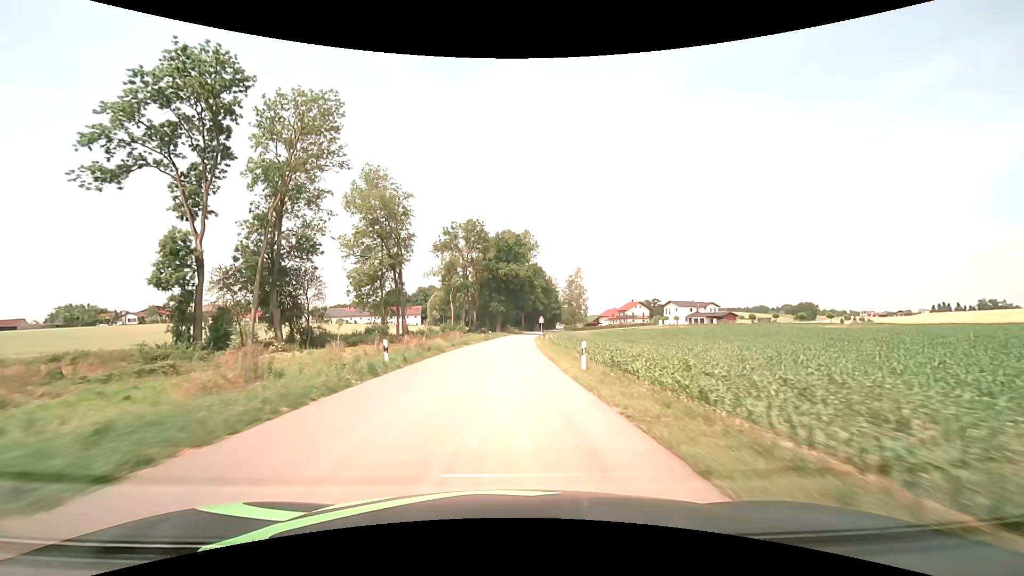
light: Day
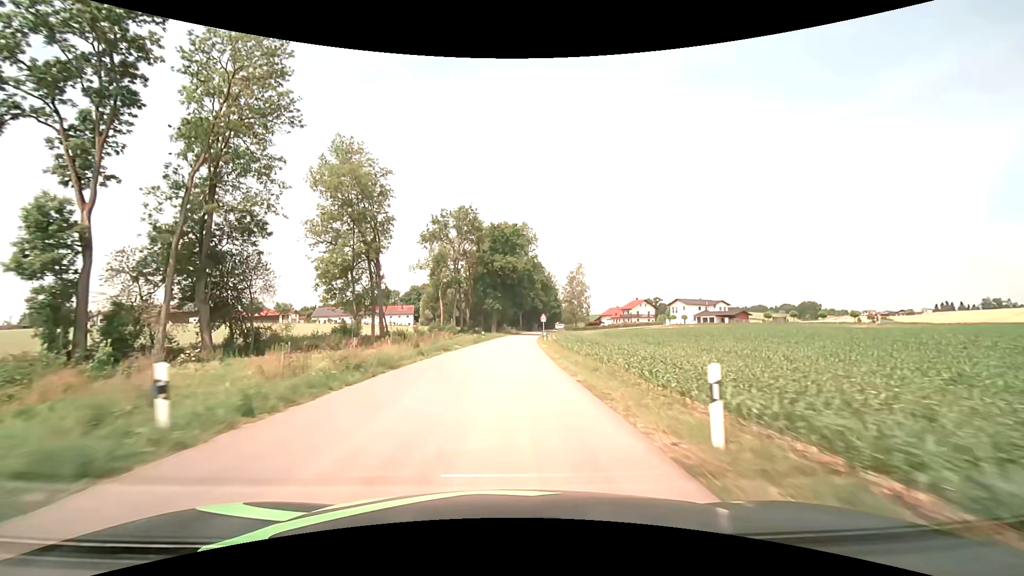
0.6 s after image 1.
(0.0, +11.4) m; 0°
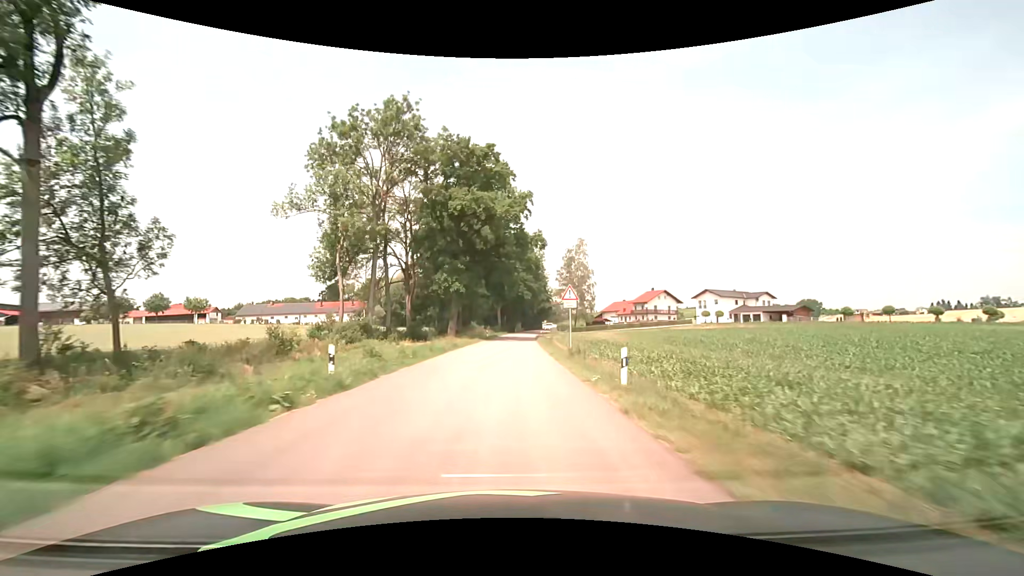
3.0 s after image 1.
(+0.9, +44.6) m; +3°
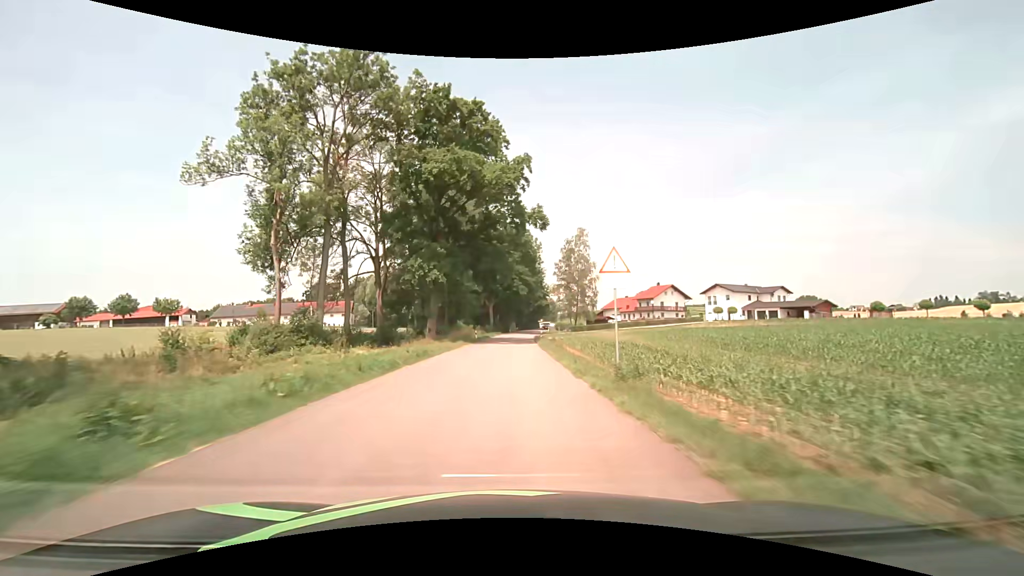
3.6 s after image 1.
(+0.1, +11.0) m; +1°
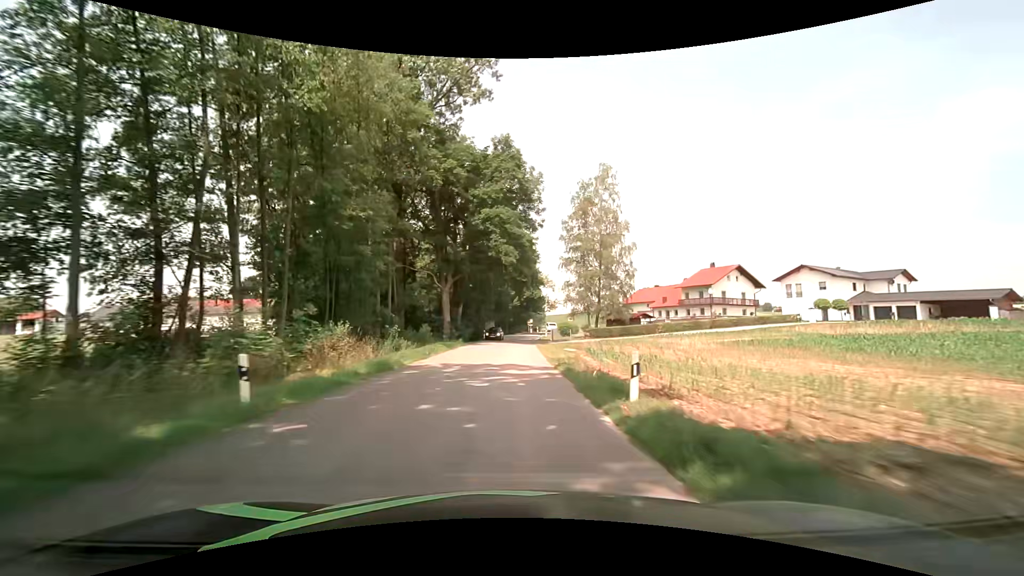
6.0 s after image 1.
(+0.8, +43.4) m; +2°
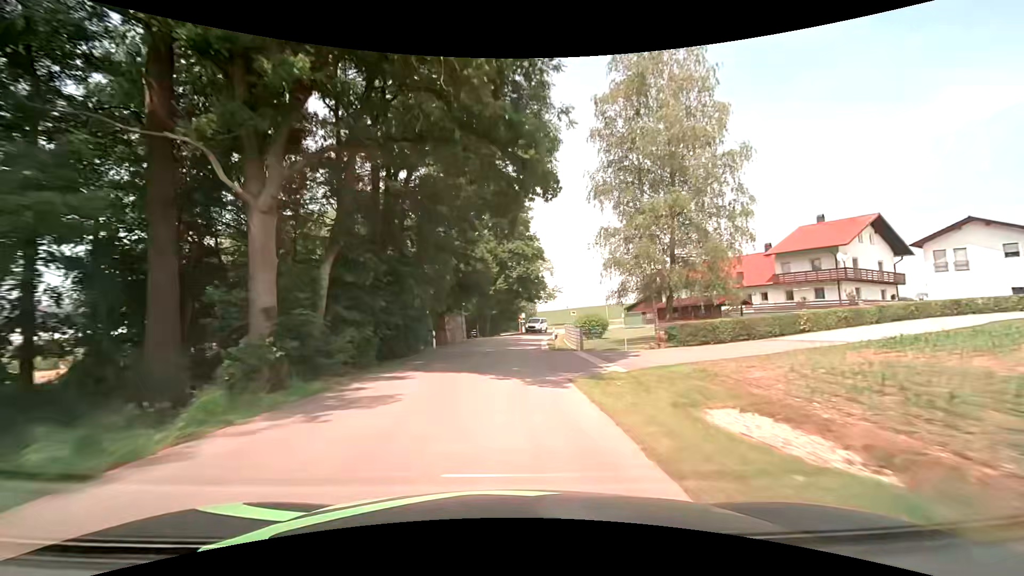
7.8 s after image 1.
(+0.5, +31.9) m; +2°
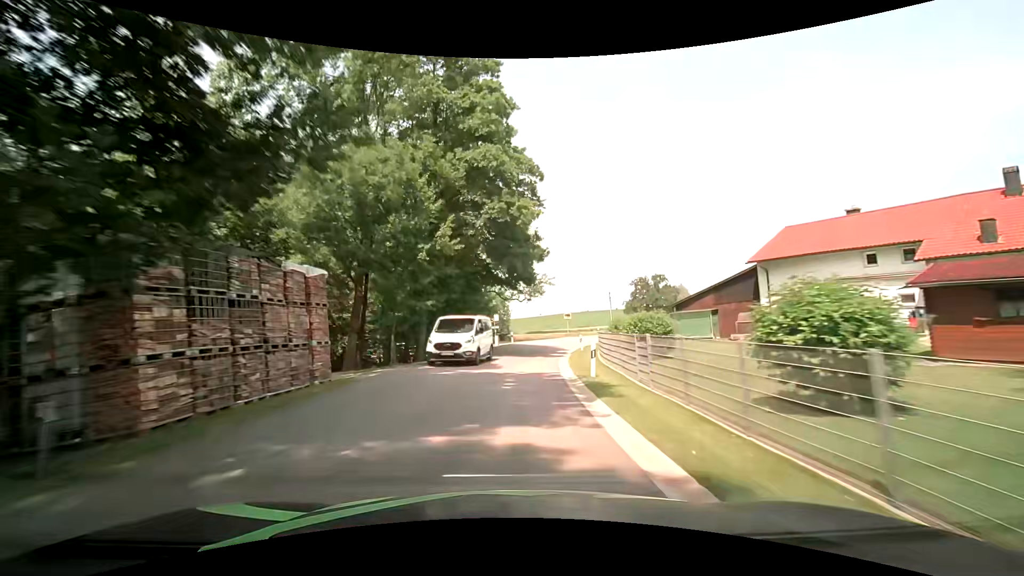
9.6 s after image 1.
(+0.5, +29.9) m; +2°
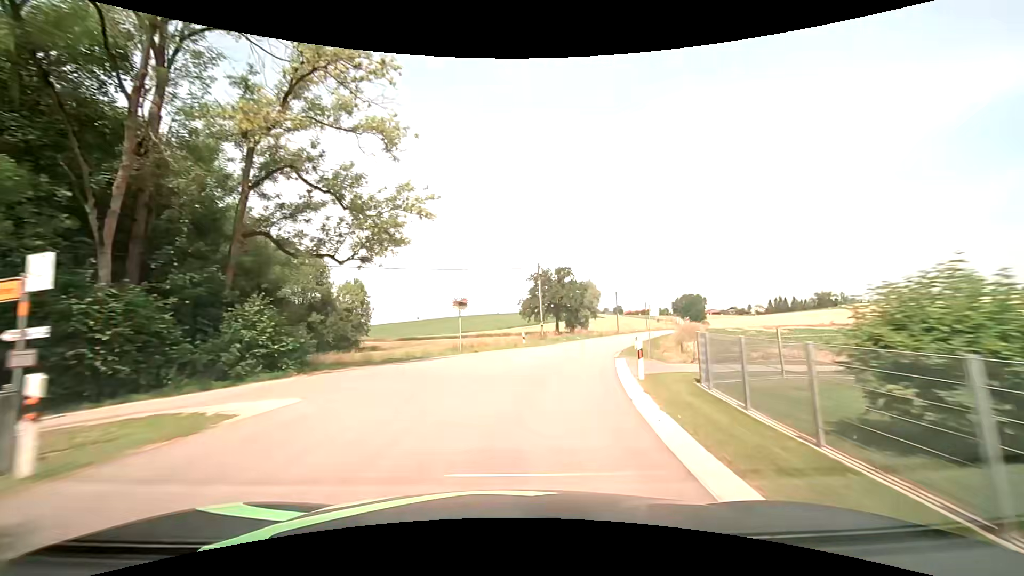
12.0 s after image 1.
(+4.2, +38.1) m; +14°
(+1, +10) (+2, +20) (+4, +30) (+8, +39) (+11, +48) (+15, +58) (+19, +67) (+23, +76) (+26, +85) (+30, +95) m
